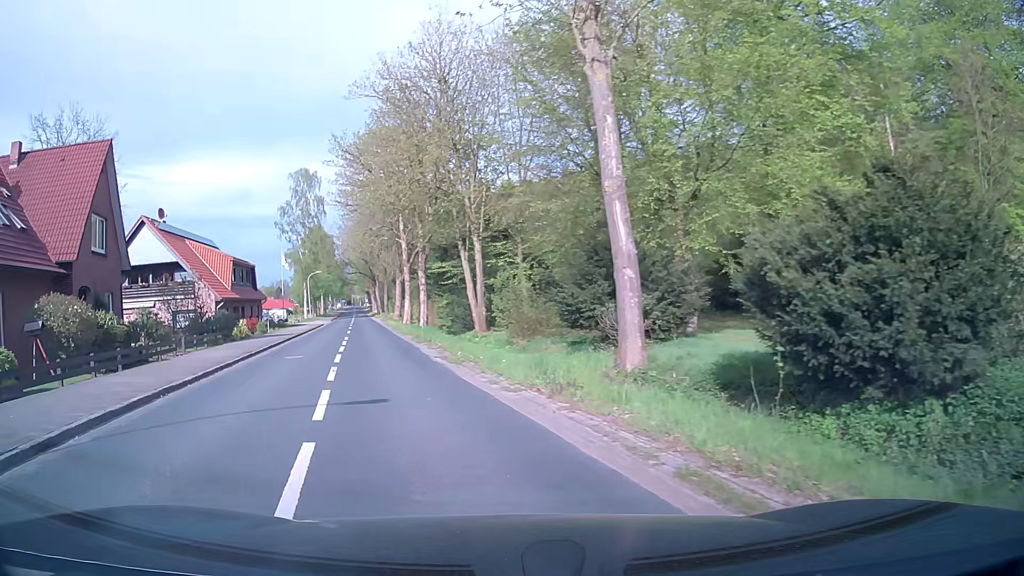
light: Day
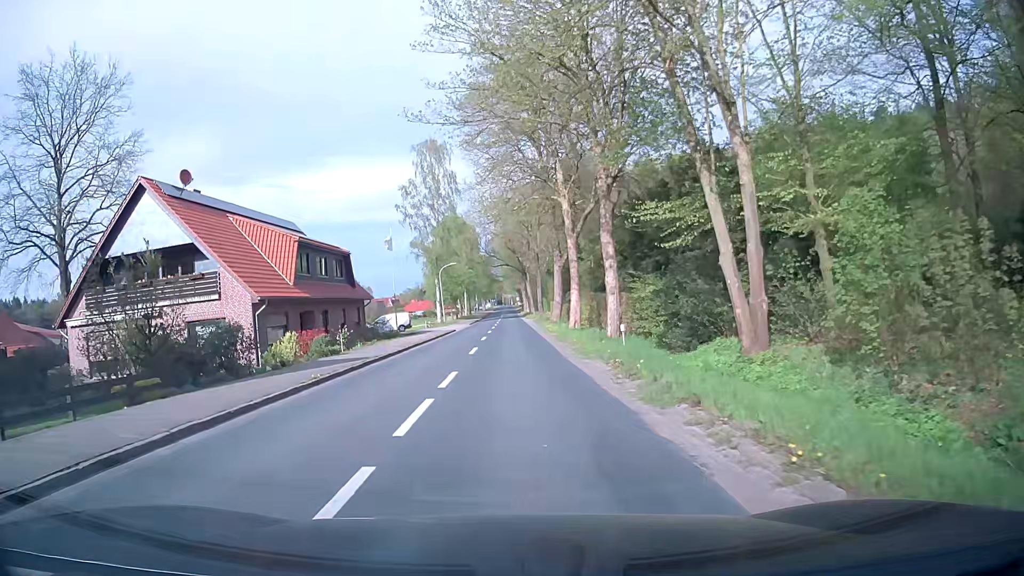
(-3.0, +19.4) m; -12°
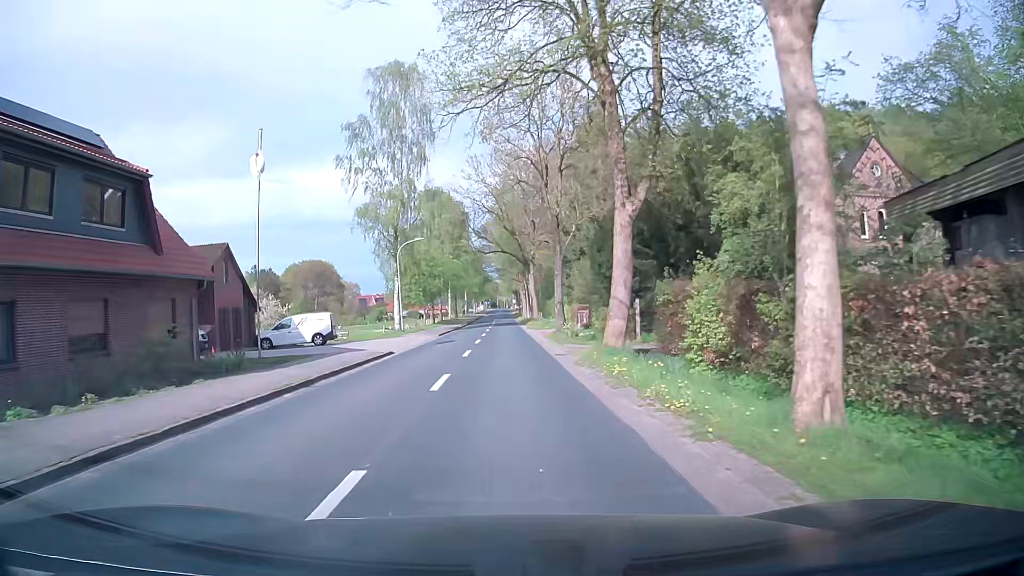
(+0.1, +27.4) m; 0°
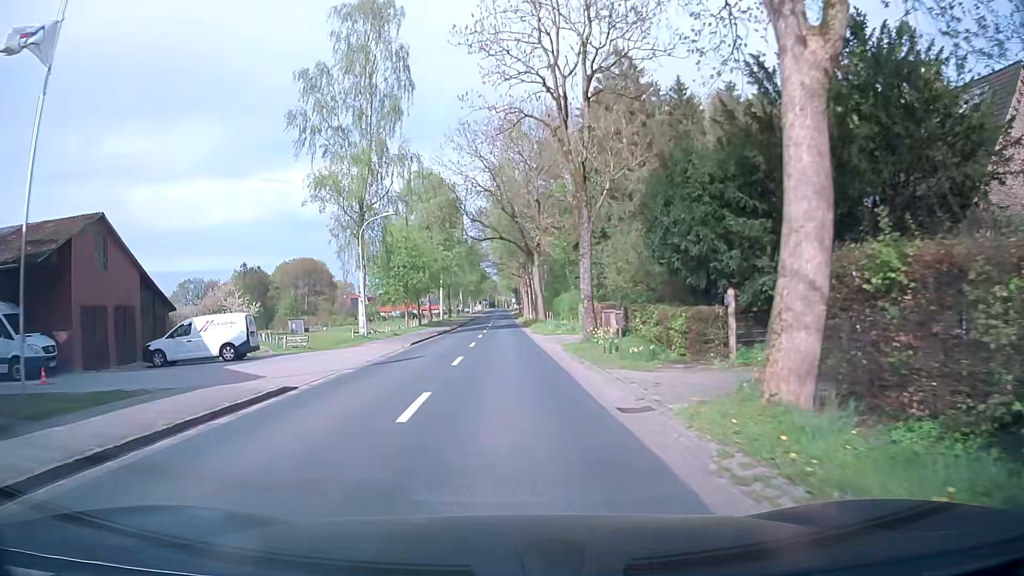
(0.0, +12.5) m; -1°
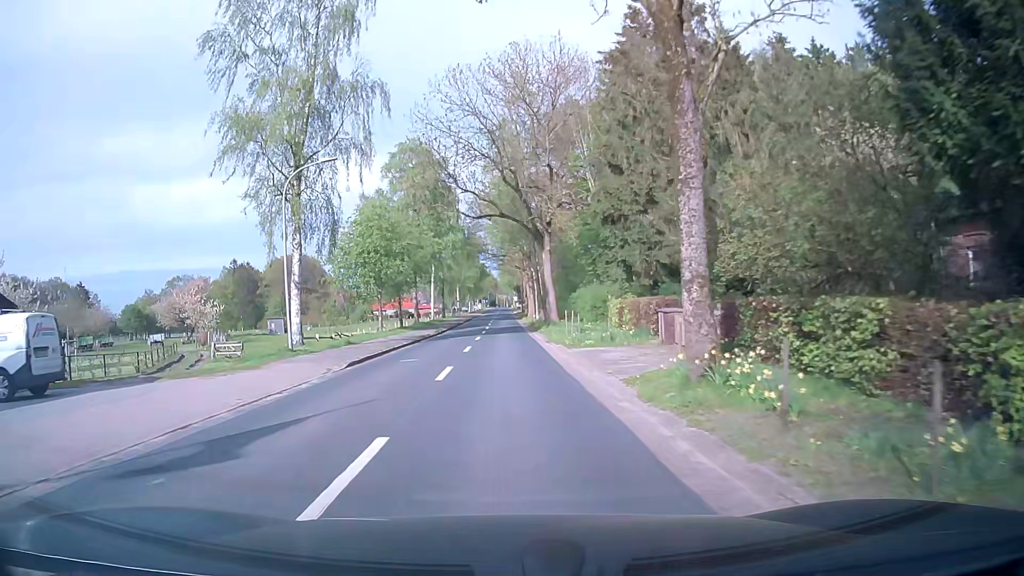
(+0.1, +13.2) m; +1°
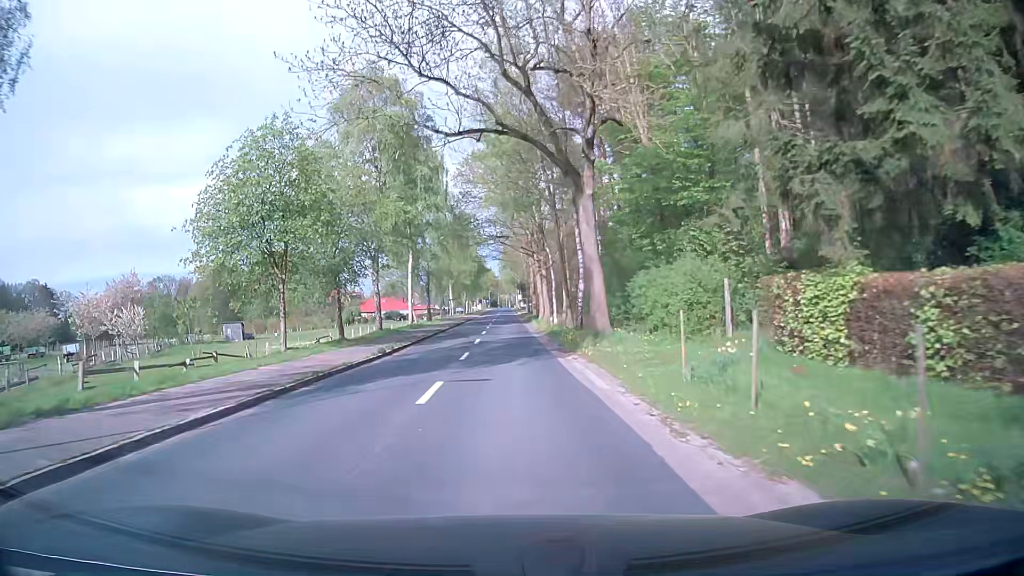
(-0.1, +21.3) m; 0°
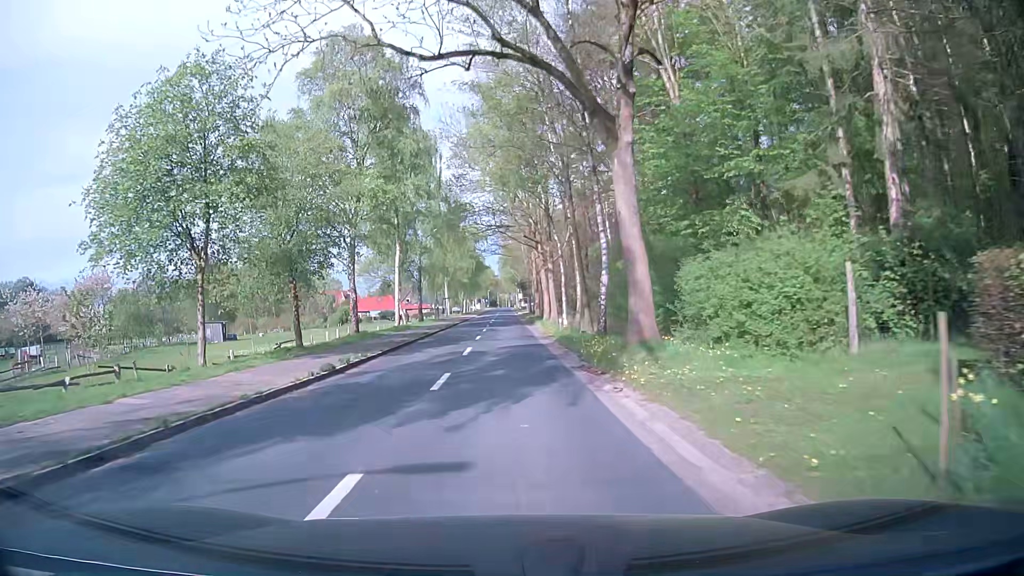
(0.0, +7.3) m; -1°
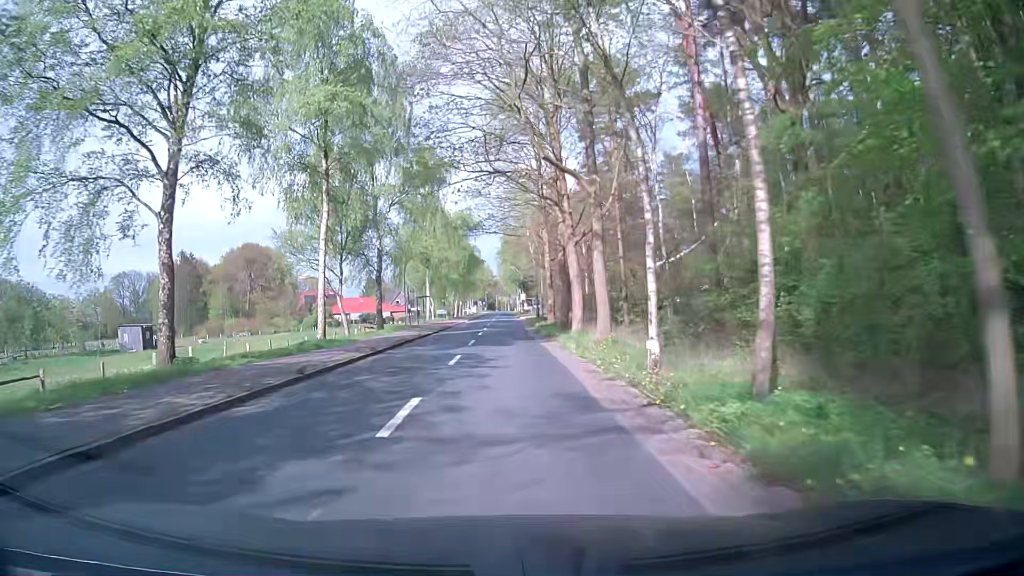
(+0.3, +22.4) m; +1°
(0, +10) (0, +20) (0, +30) (0, +40) (0, +50) (0, +60) (0, +70) (0, +80) (0, +90) (0, +100) m
